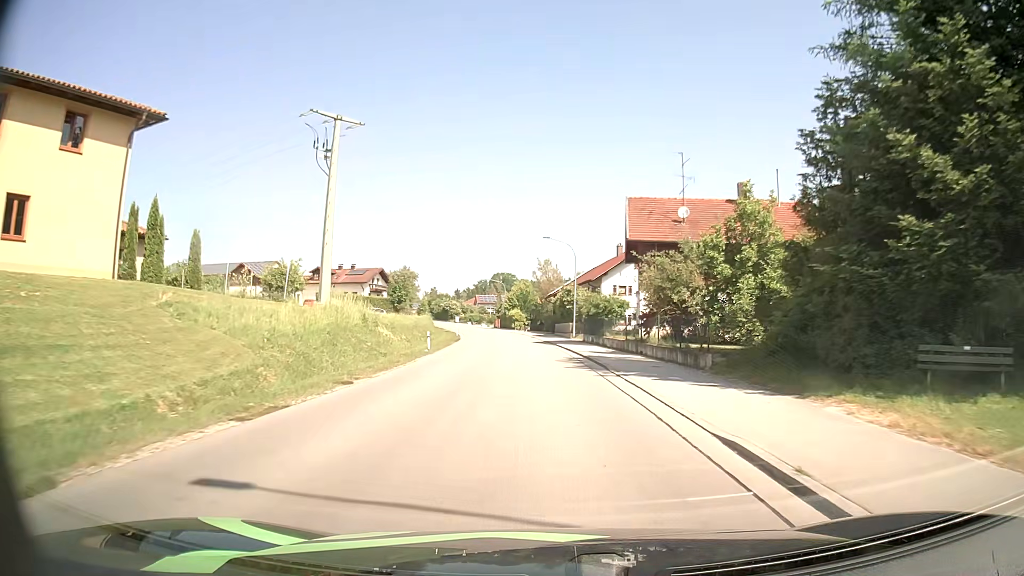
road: tertiary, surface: asphalt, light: Day
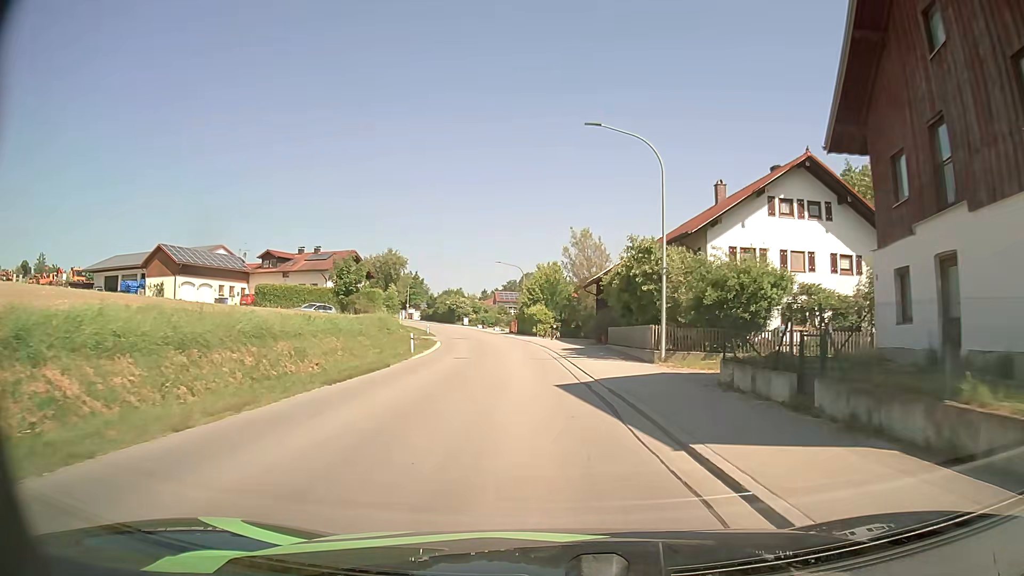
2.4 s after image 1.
(-0.5, +31.4) m; -3°
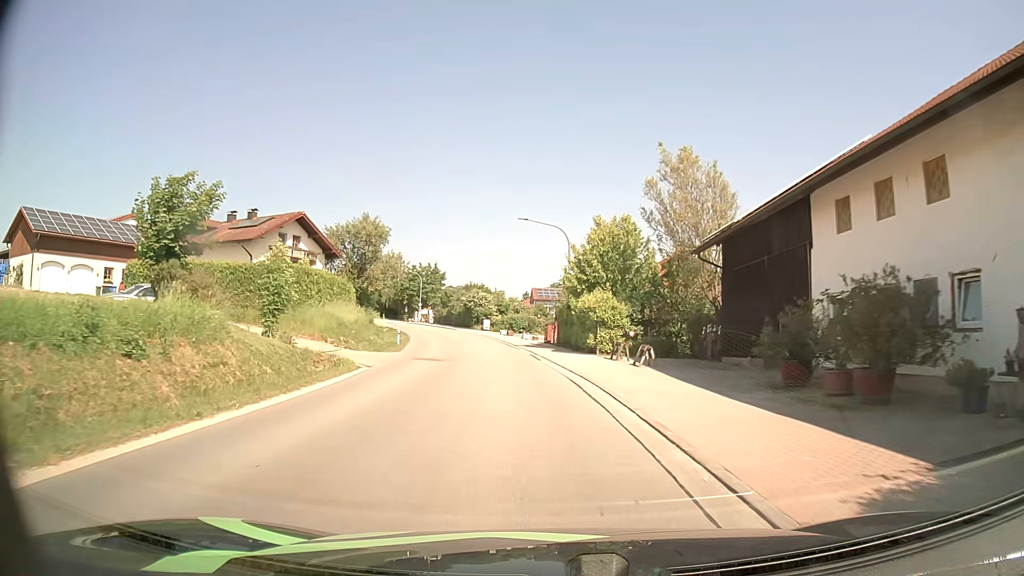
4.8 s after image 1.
(-1.1, +30.2) m; -4°
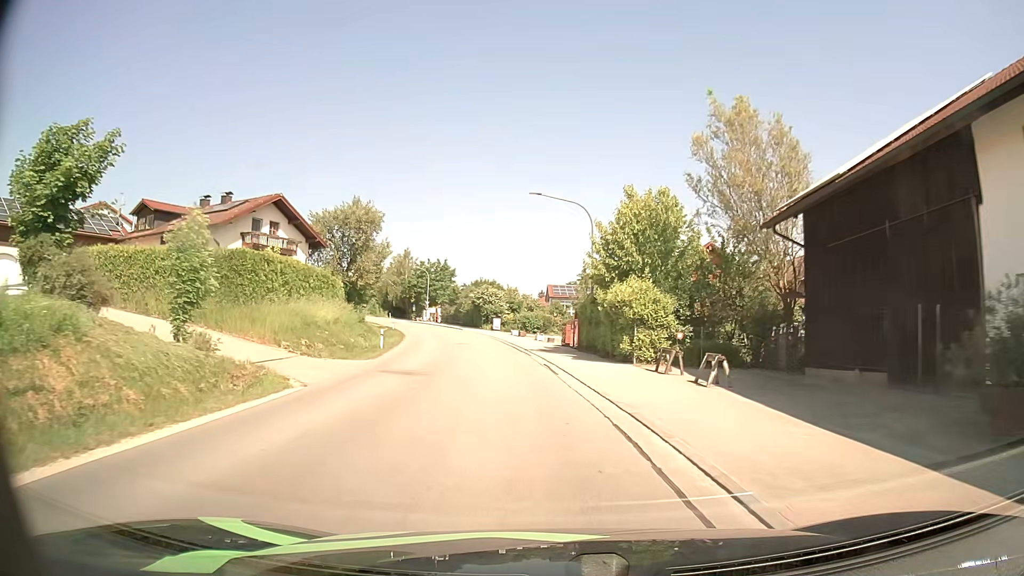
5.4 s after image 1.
(-0.1, +7.5) m; -1°
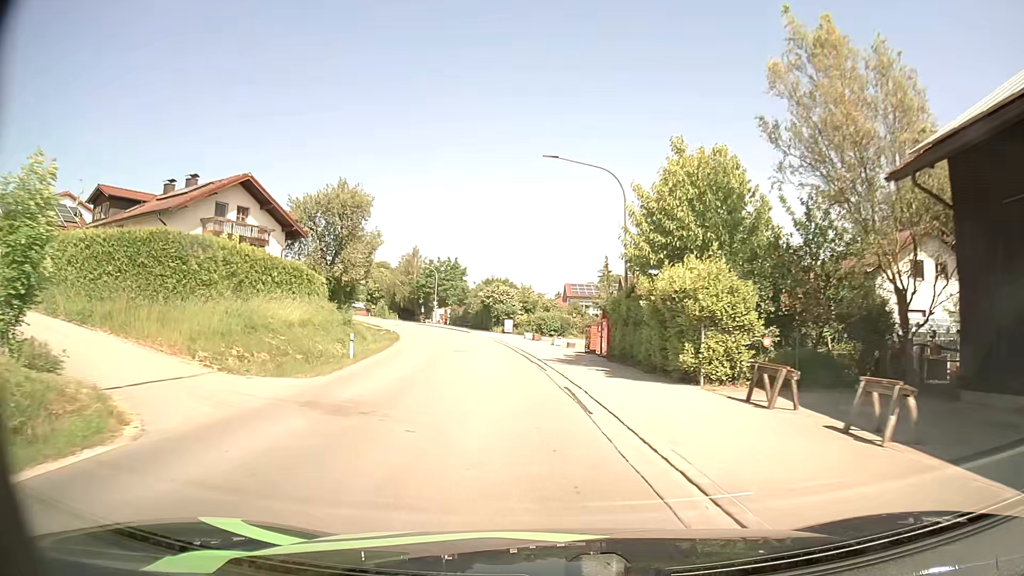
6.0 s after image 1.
(-0.1, +7.4) m; -1°
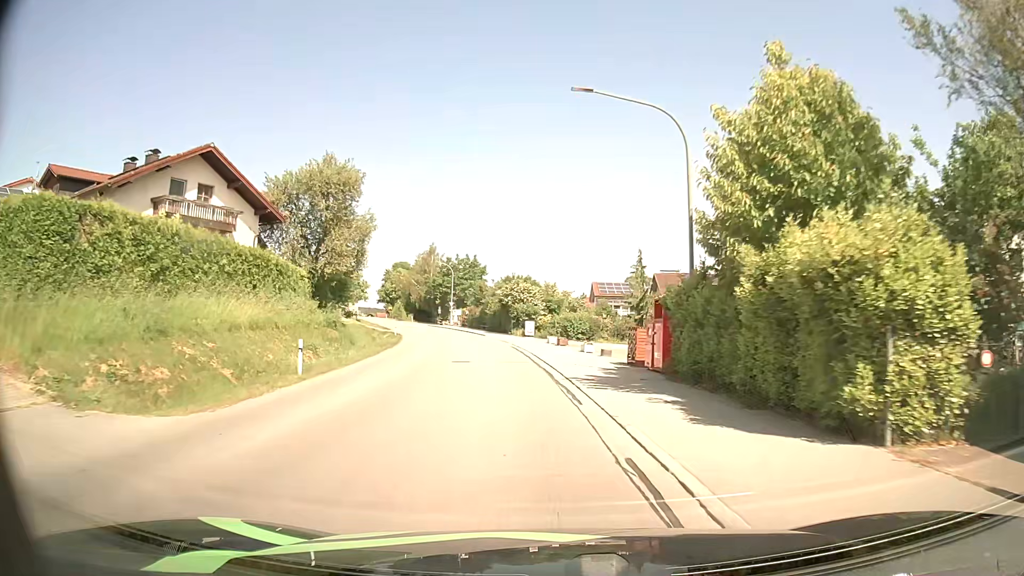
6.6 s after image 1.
(-0.1, +7.4) m; -2°
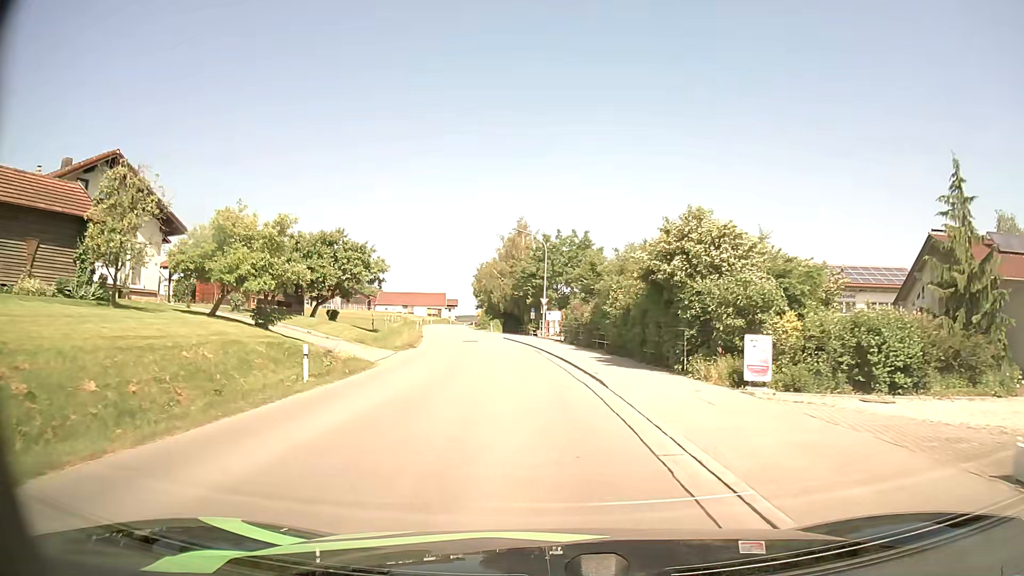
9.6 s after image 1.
(-3.2, +35.7) m; -10°
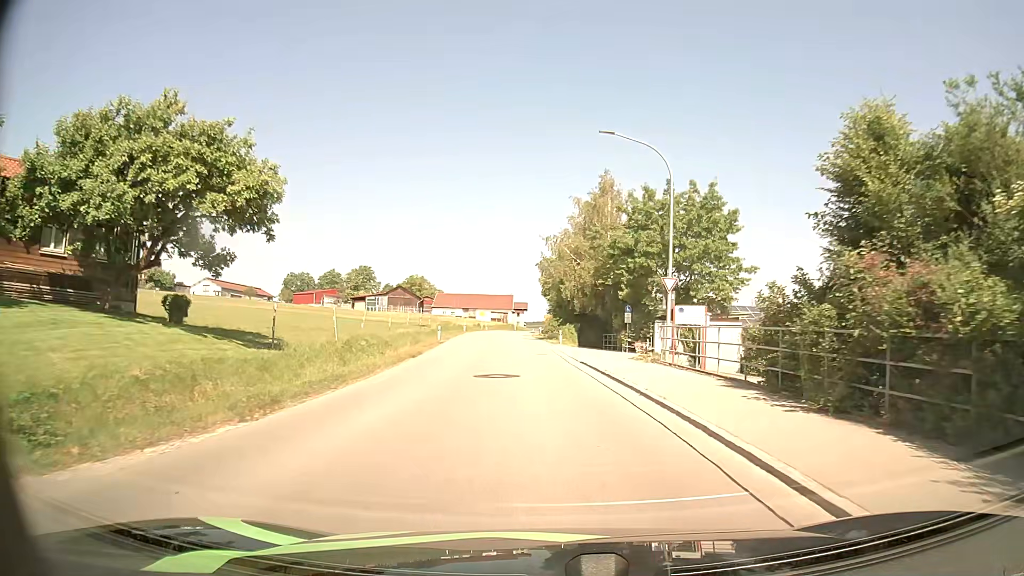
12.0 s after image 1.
(-1.8, +27.3) m; -6°
(0, +10) (-1, +20) (-1, +30) (-2, +40) (-3, +50) (-3, +60) (-4, +70) (-4, +80) (-4, +90) (-4, +100) m
